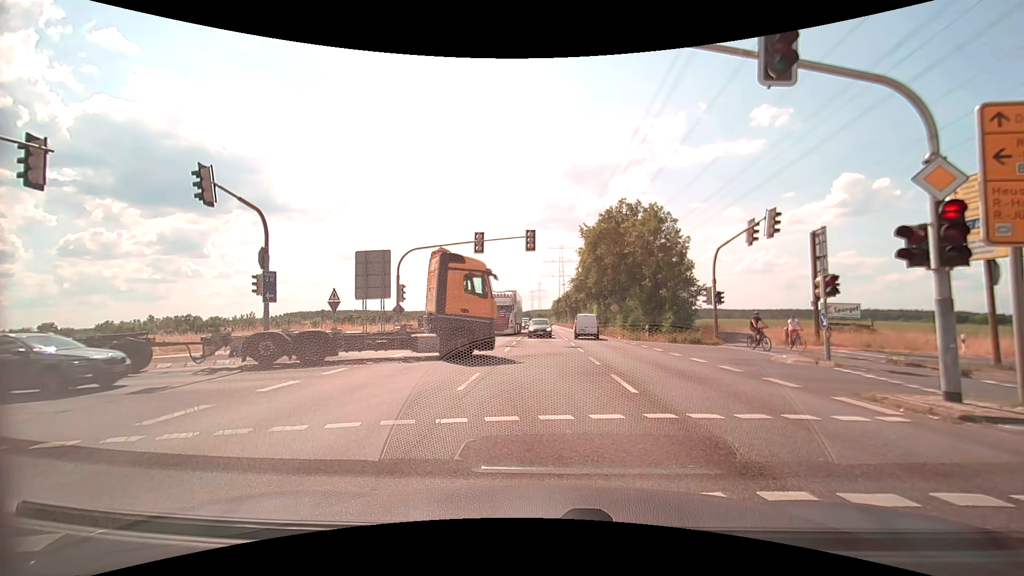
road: secondary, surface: asphalt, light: Day
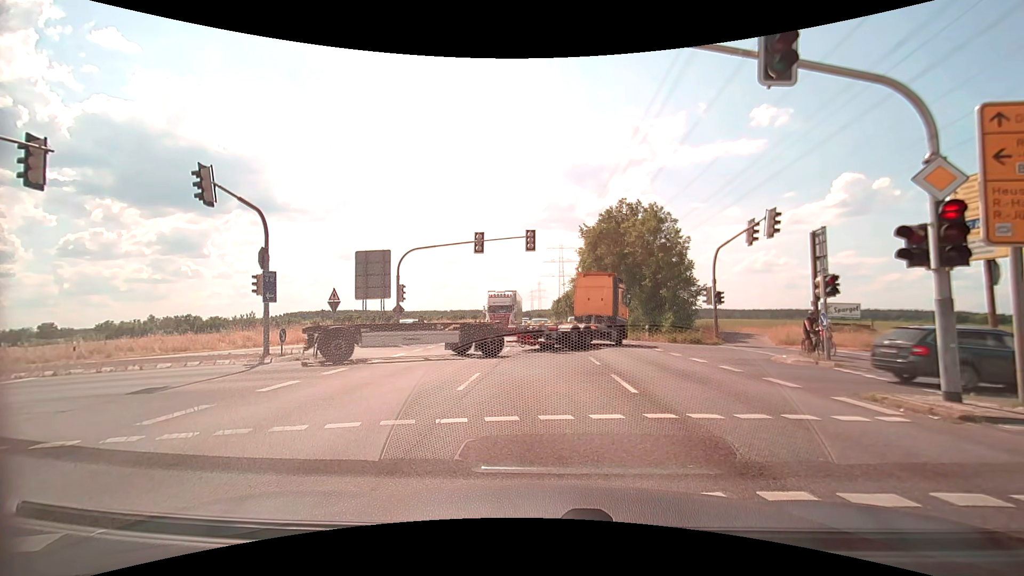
(0.0, 0.0) m; 0°
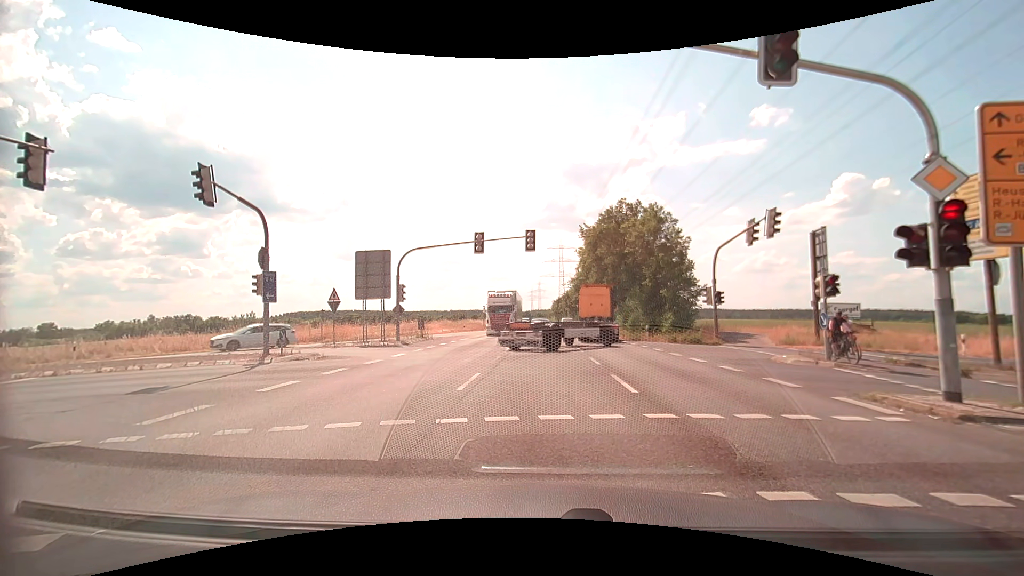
(0.0, 0.0) m; 0°
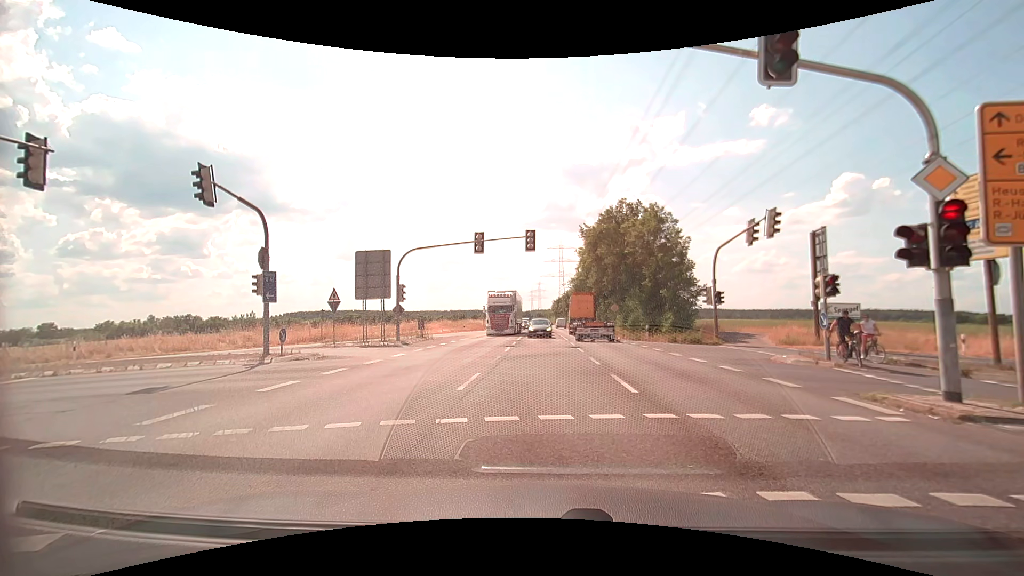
(0.0, 0.0) m; 0°
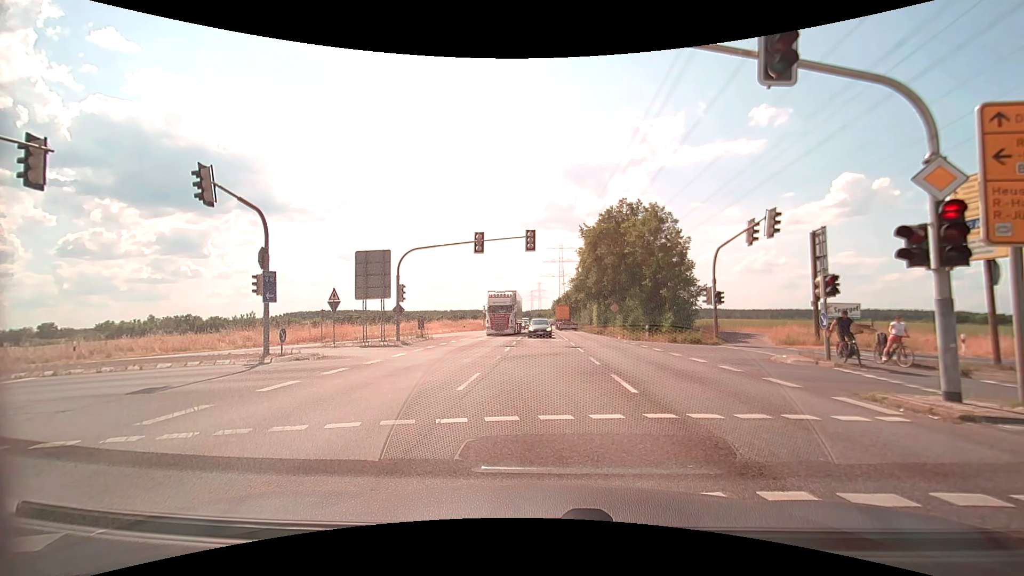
(0.0, 0.0) m; 0°
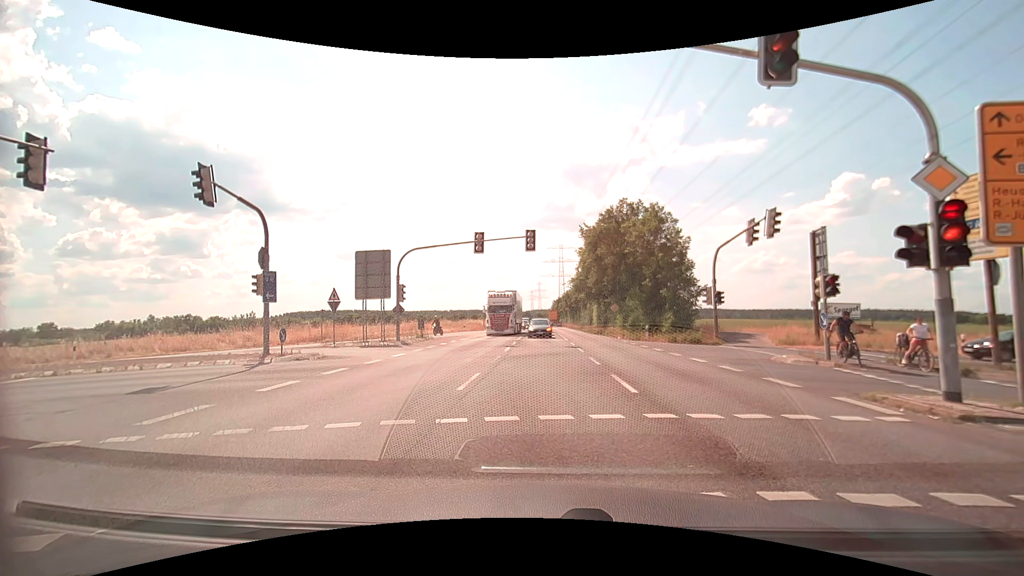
(0.0, 0.0) m; 0°
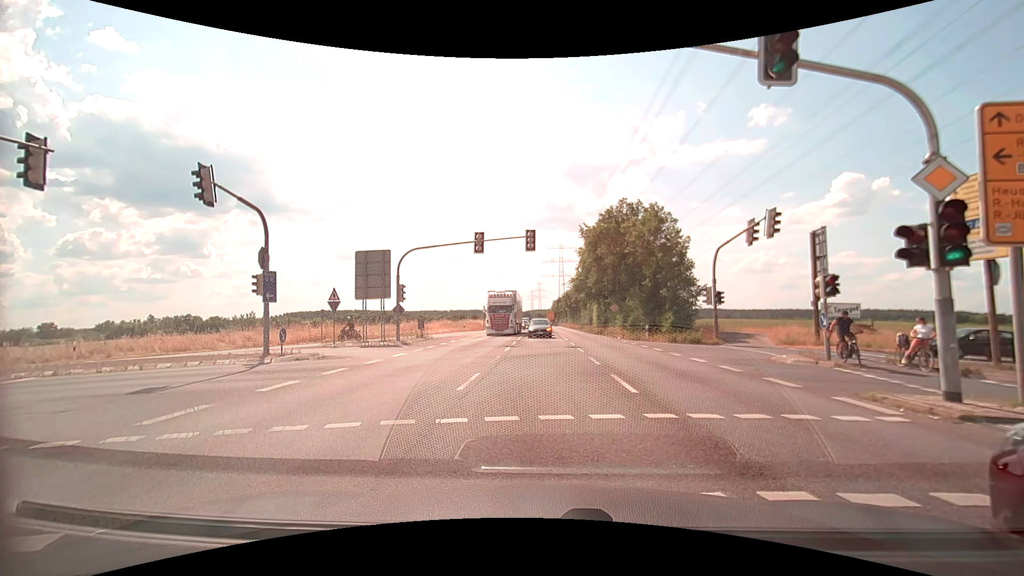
(0.0, 0.0) m; 0°
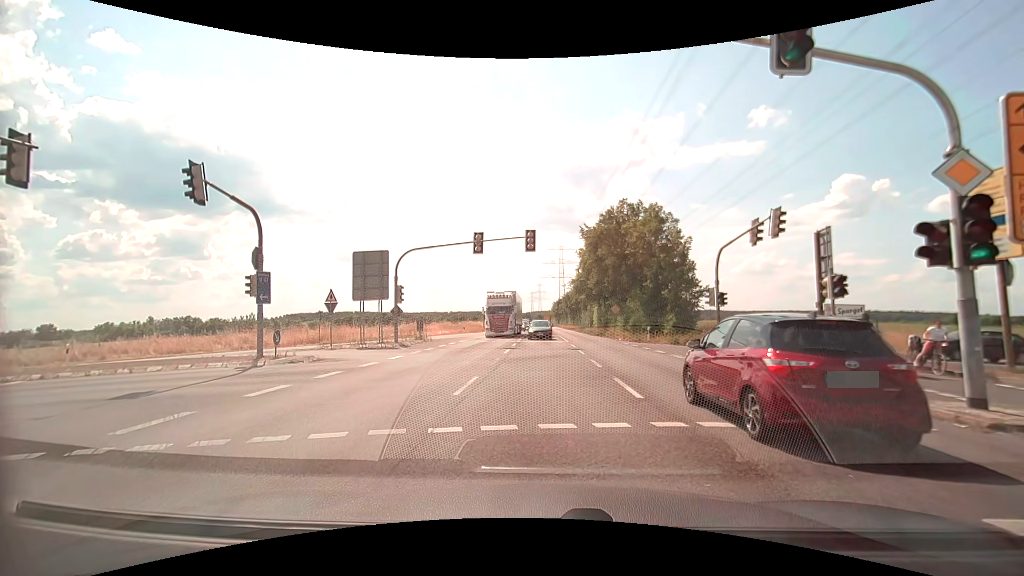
(0.0, +0.4) m; 0°
(0, +10) (-1, +20) (-7, +27) (-17, +27) (-27, +25) (-37, +22) (-46, +18) (-55, +15) (-65, +12) (-74, +8) m
